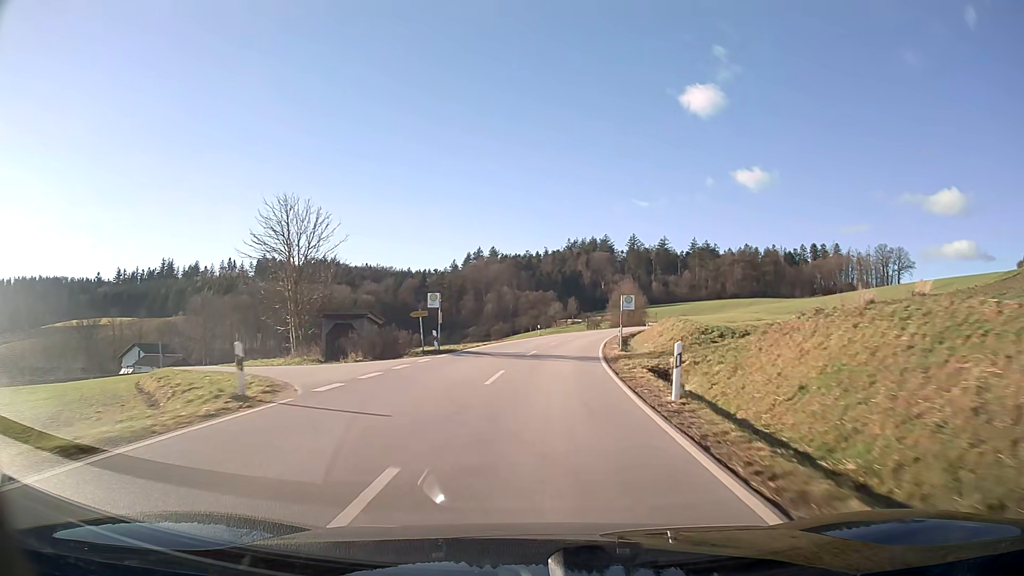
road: secondary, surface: asphalt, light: Day
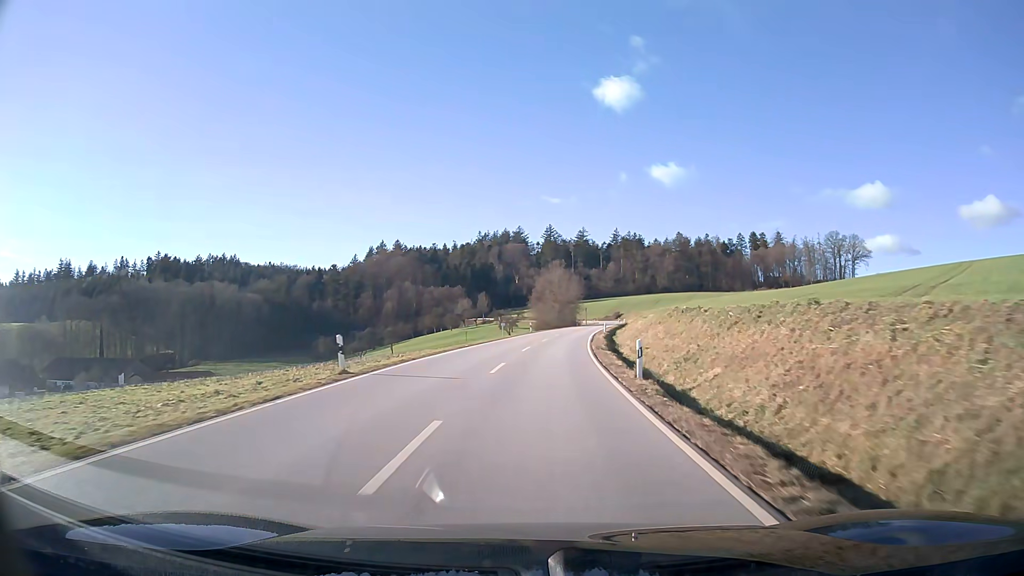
(+3.0, +45.2) m; +7°
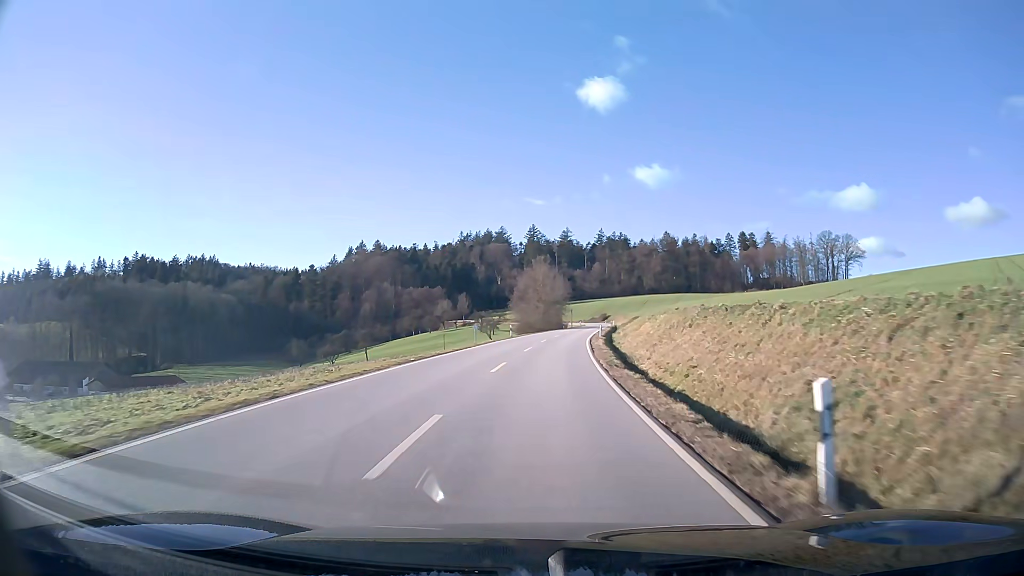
(+0.2, +11.5) m; +1°
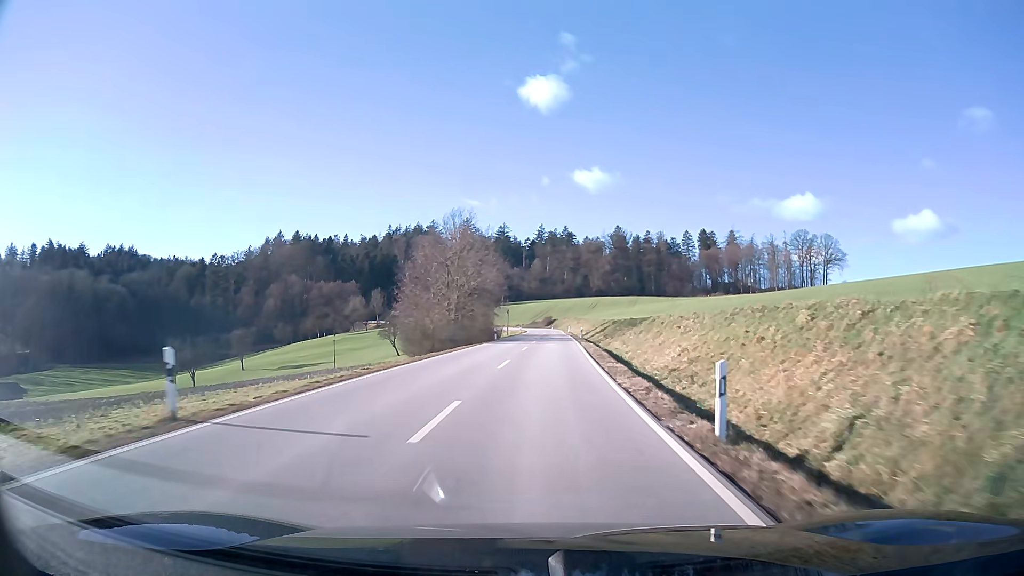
(+2.2, +46.6) m; +5°
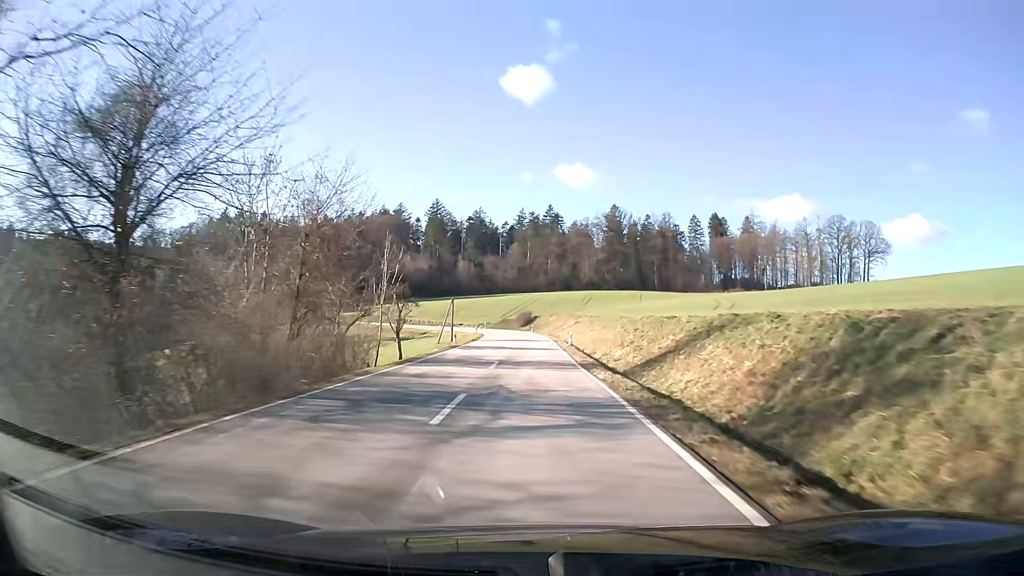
(+1.3, +59.6) m; +1°
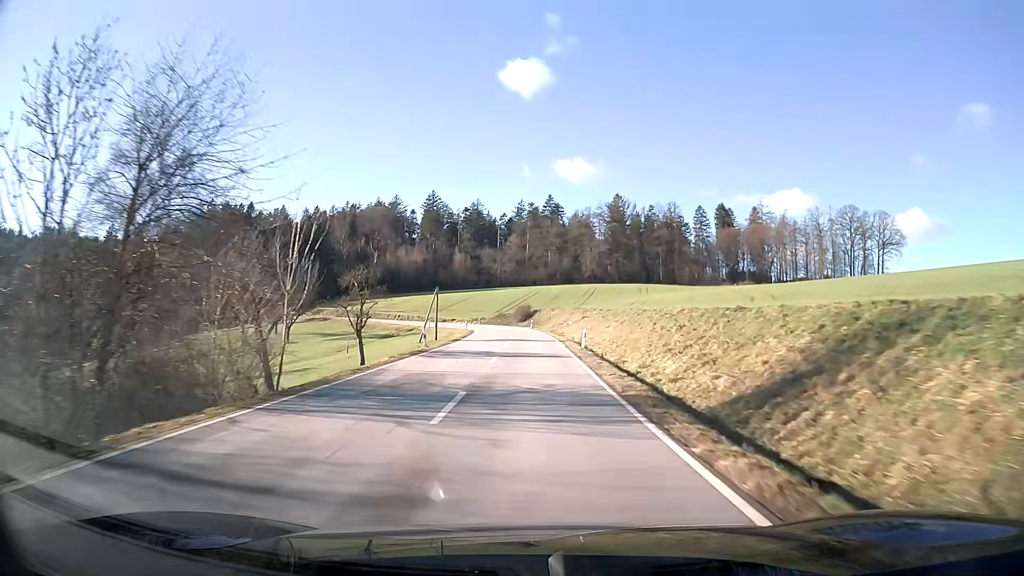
(0.0, +12.1) m; 0°
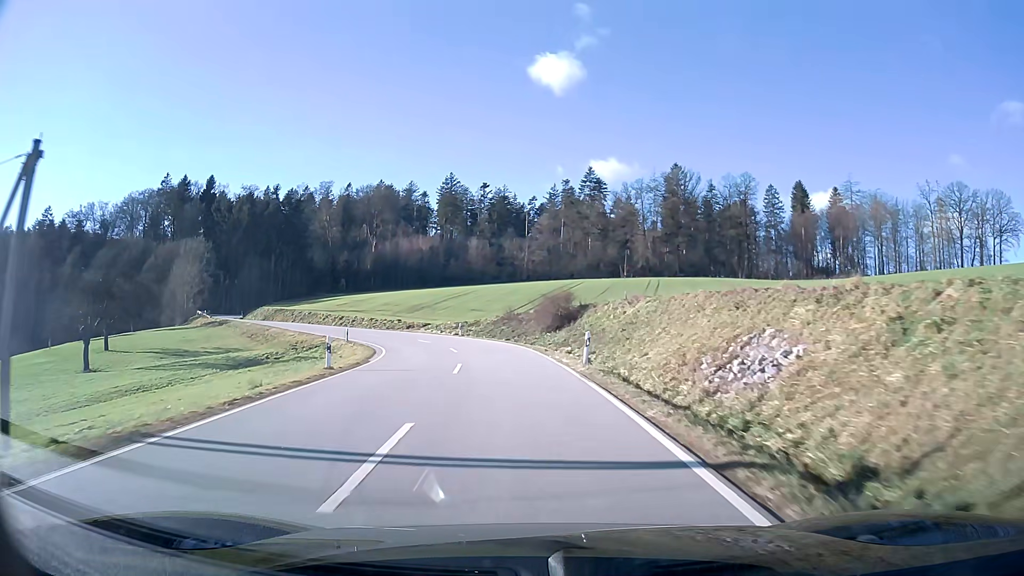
(-1.0, +55.9) m; -4°
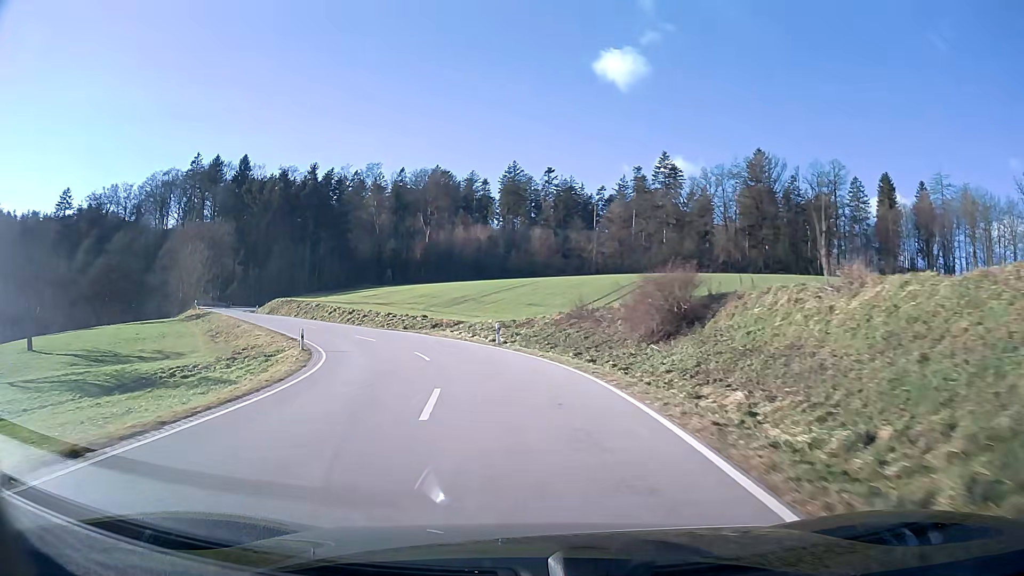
(-1.0, +19.7) m; -7°
